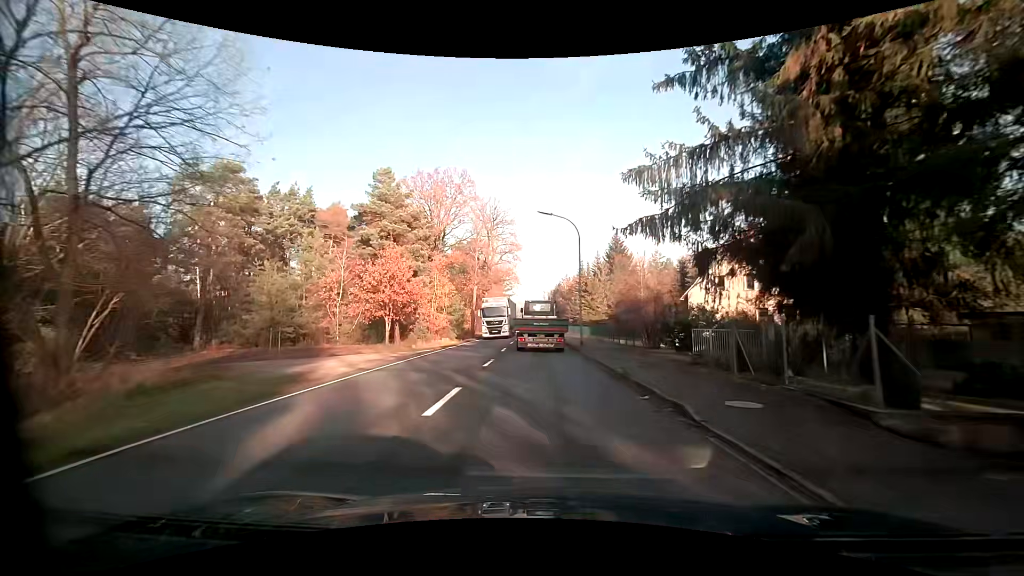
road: primary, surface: asphalt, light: Day
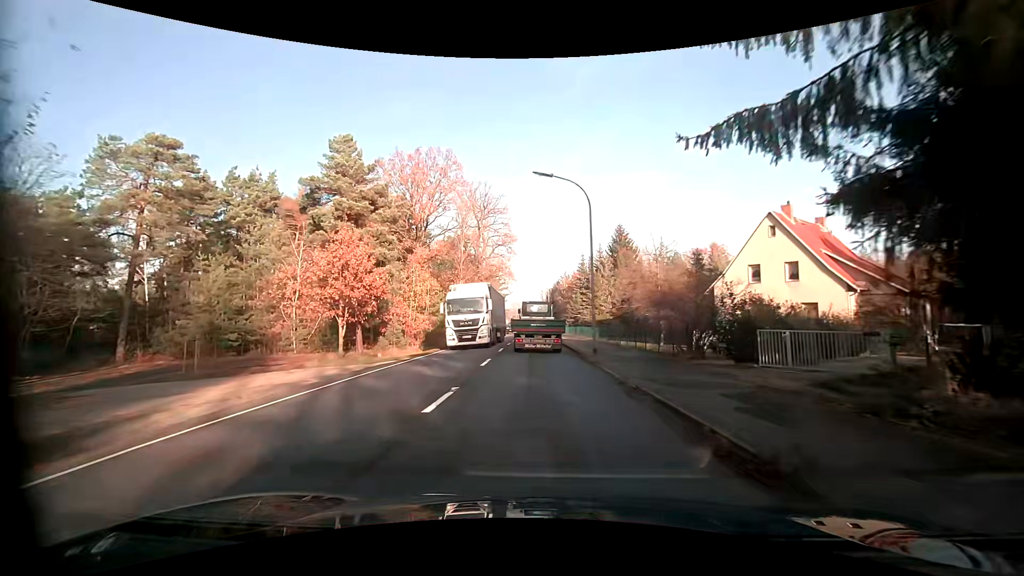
(0.0, +7.9) m; 0°
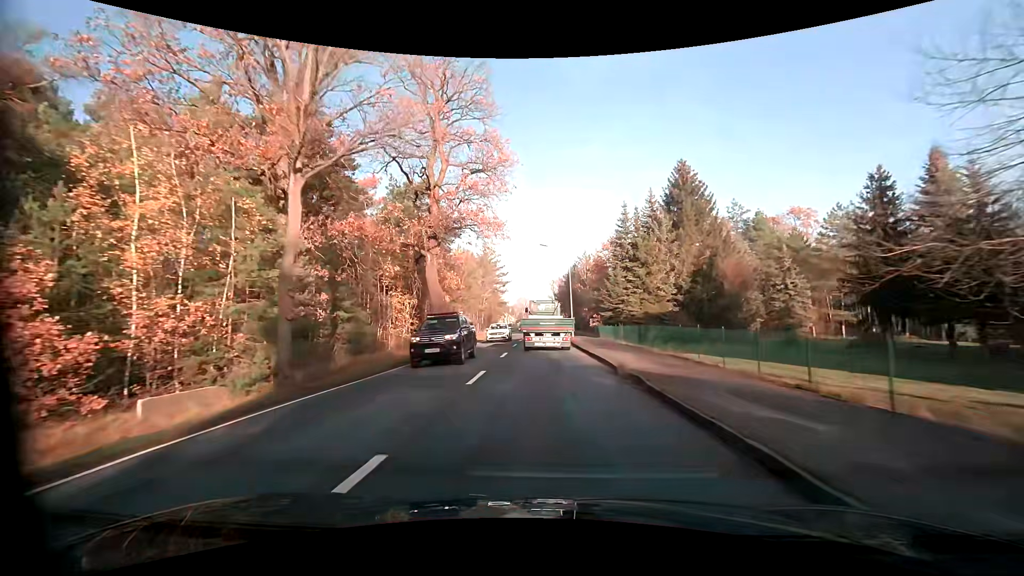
(-0.4, +31.5) m; -1°
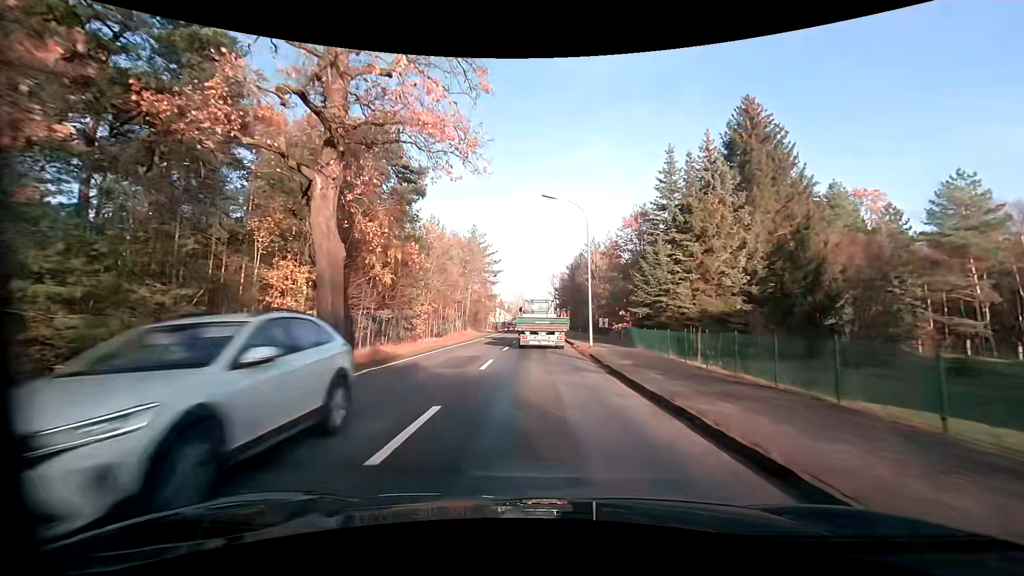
(0.0, +15.6) m; 0°
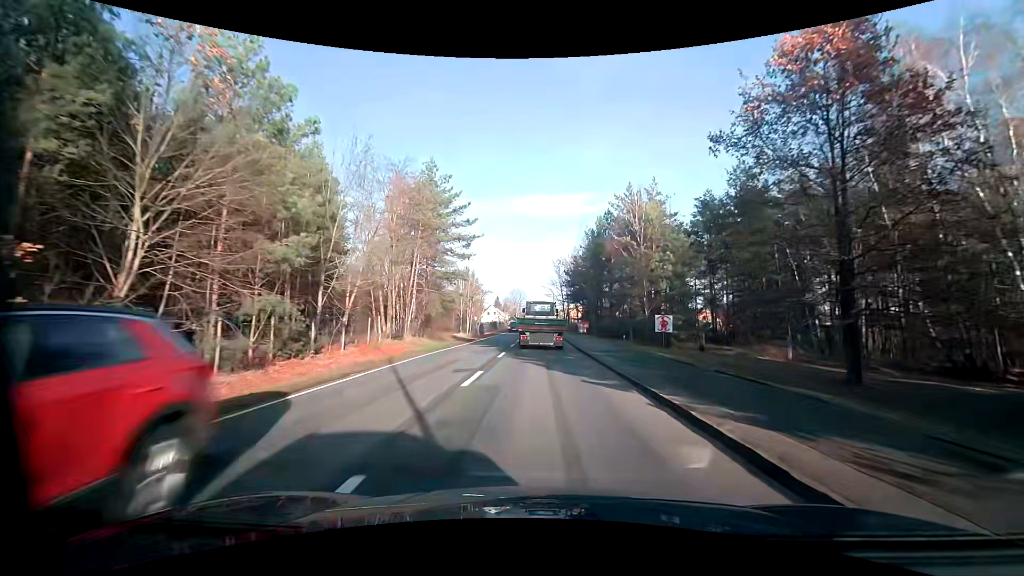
(0.0, +30.7) m; +1°
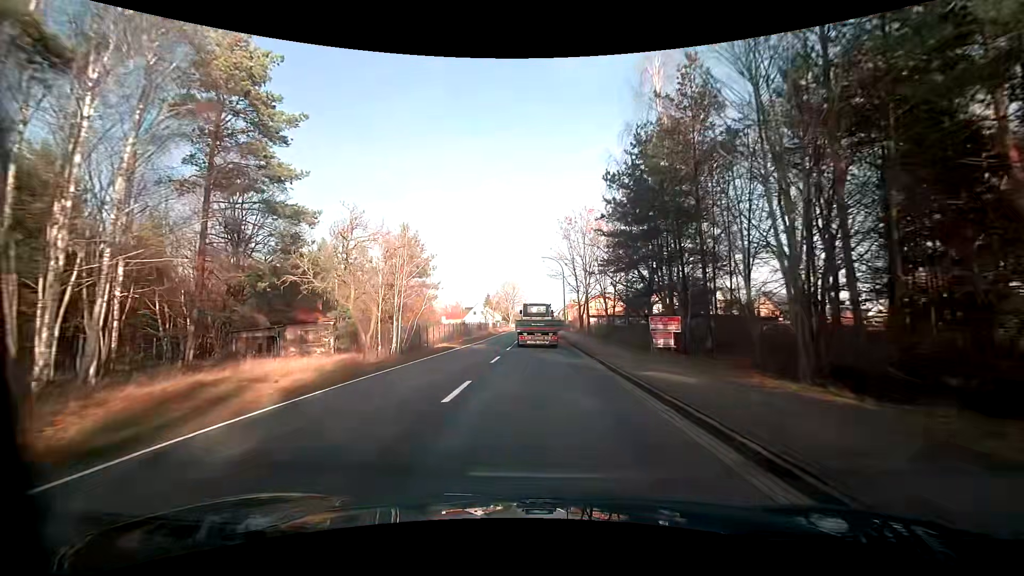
(-0.3, +38.0) m; 0°
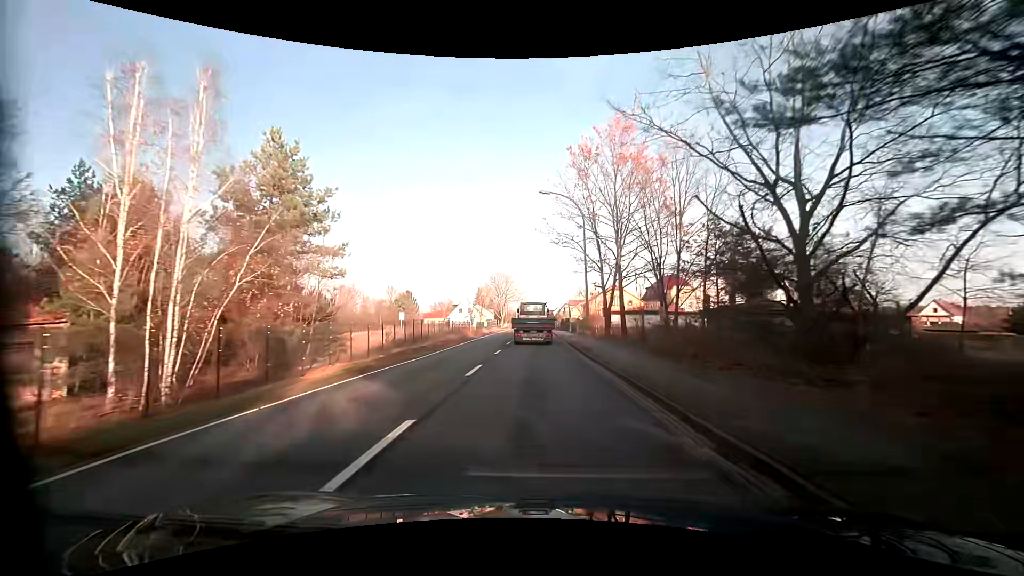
(0.0, +23.0) m; +1°
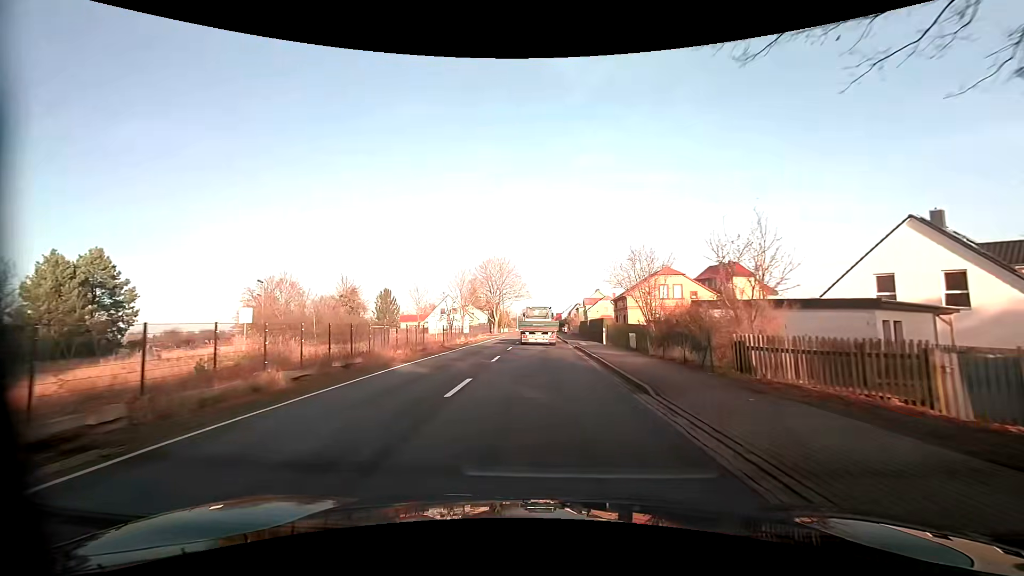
(-0.3, +30.7) m; -1°
(0, +10) (0, +20) (0, +30) (0, +40) (0, +50) (+1, +60) (+1, +70) (+1, +80) (+1, +90) (+1, +100) m
